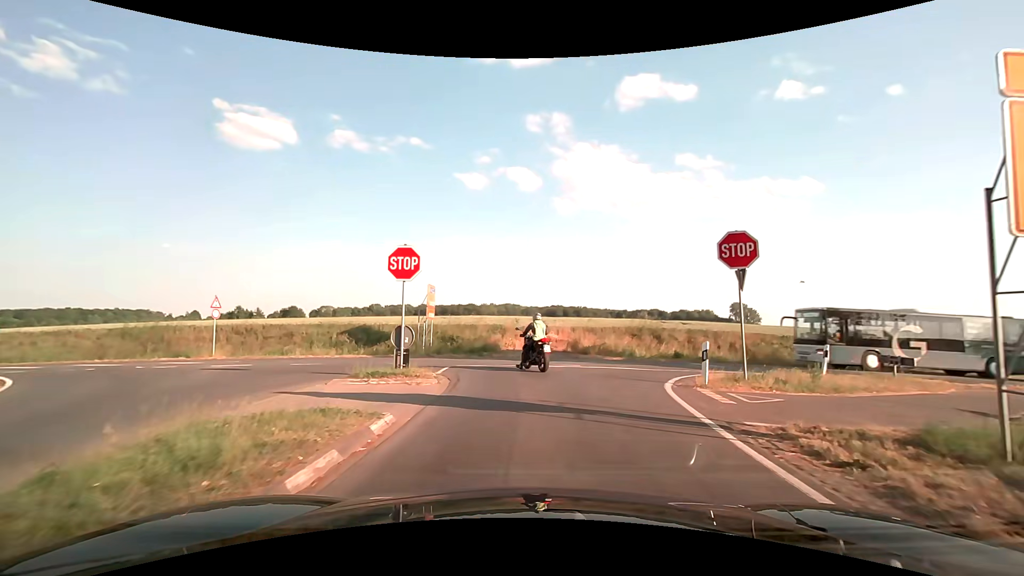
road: secondary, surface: asphalt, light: Day
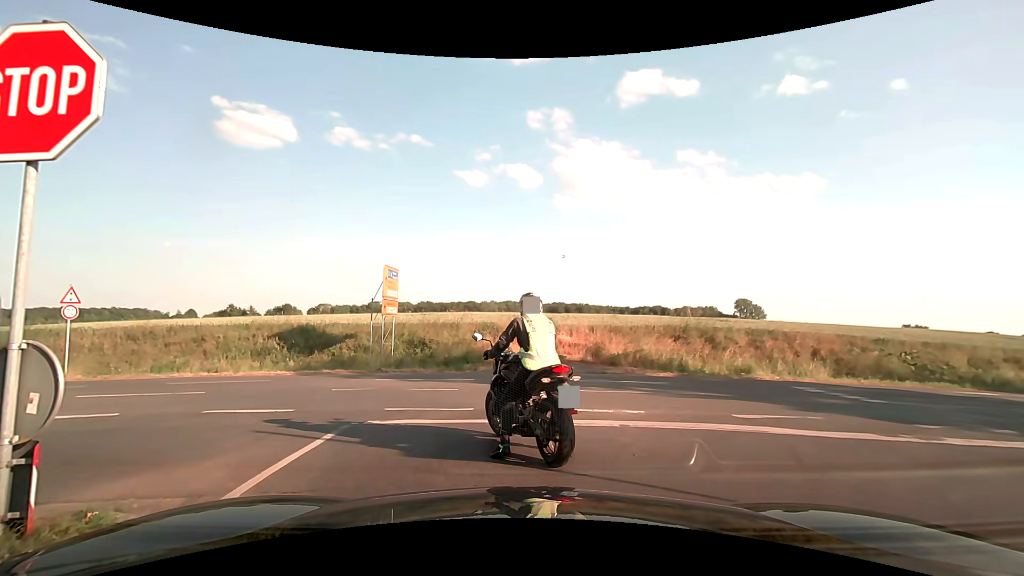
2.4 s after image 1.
(+0.1, +9.2) m; +2°
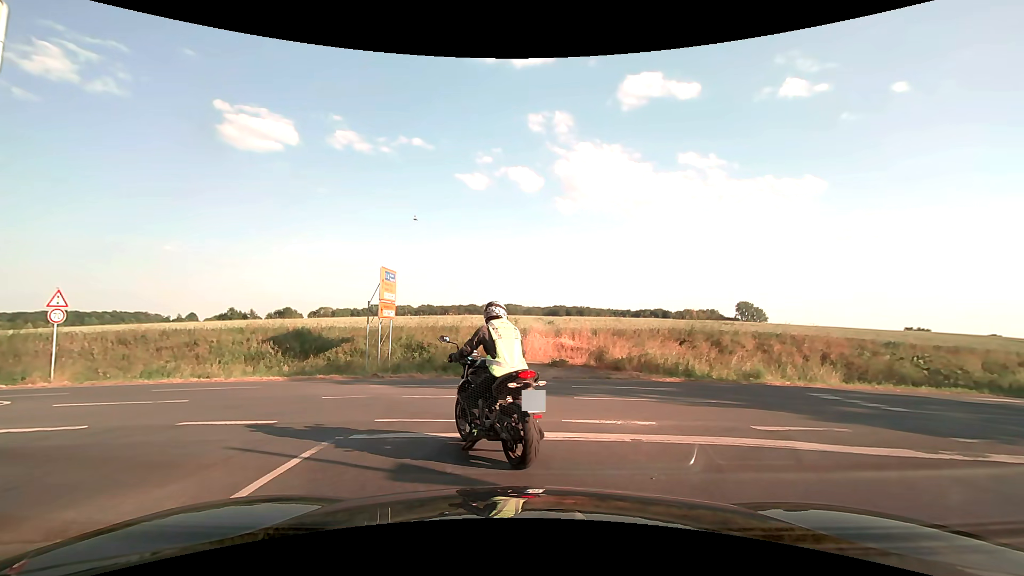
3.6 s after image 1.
(0.0, +0.6) m; 0°
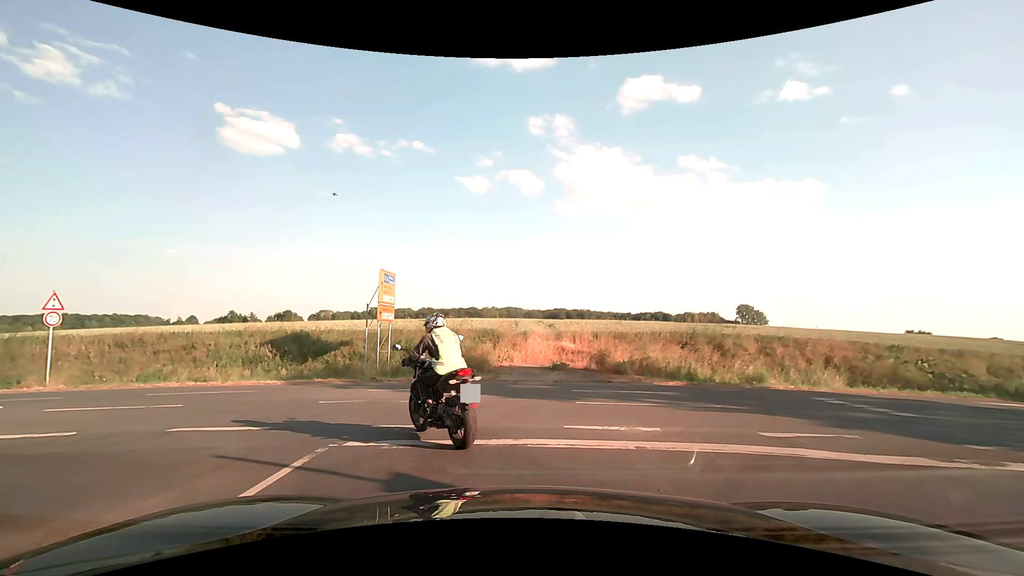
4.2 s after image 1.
(0.0, +0.2) m; 0°
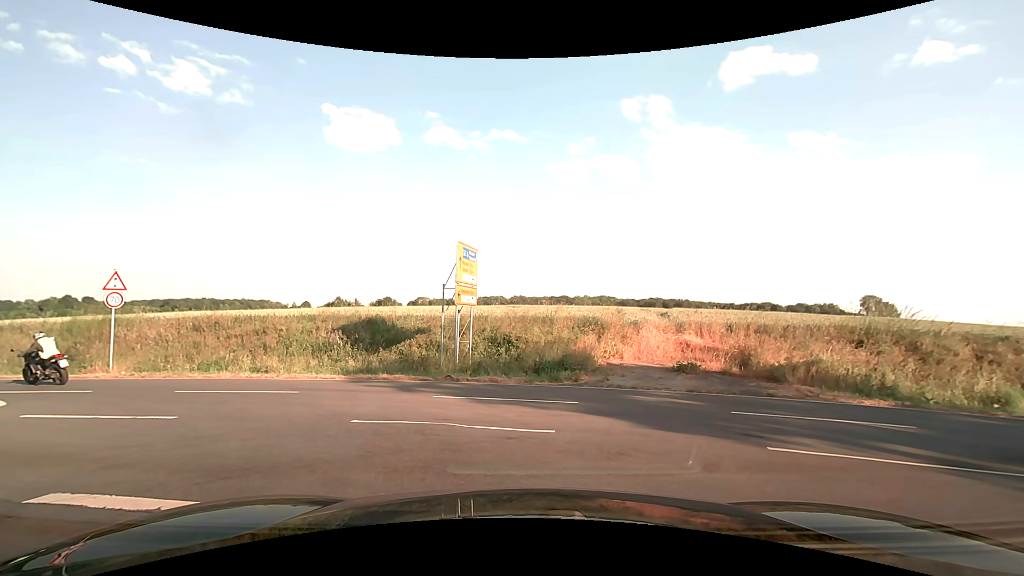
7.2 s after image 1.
(-0.4, +4.4) m; -10°
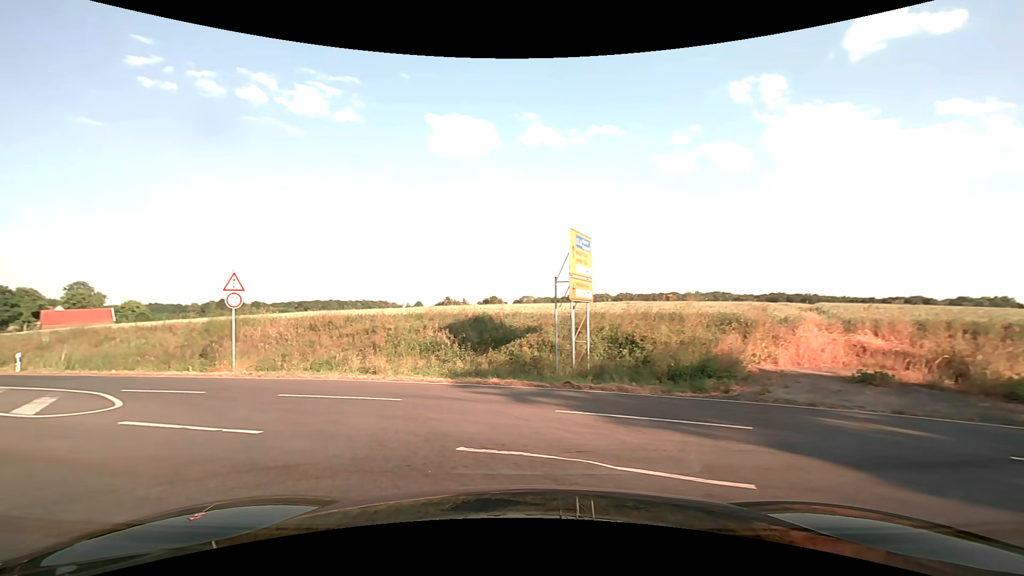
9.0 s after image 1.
(-0.2, +2.3) m; -12°
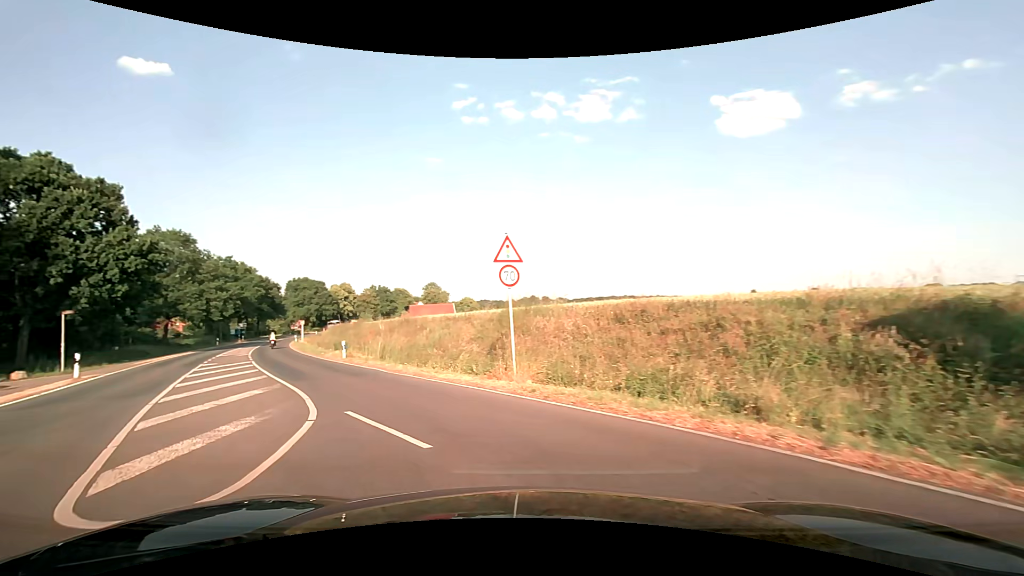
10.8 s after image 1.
(-2.7, +8.6) m; -32°
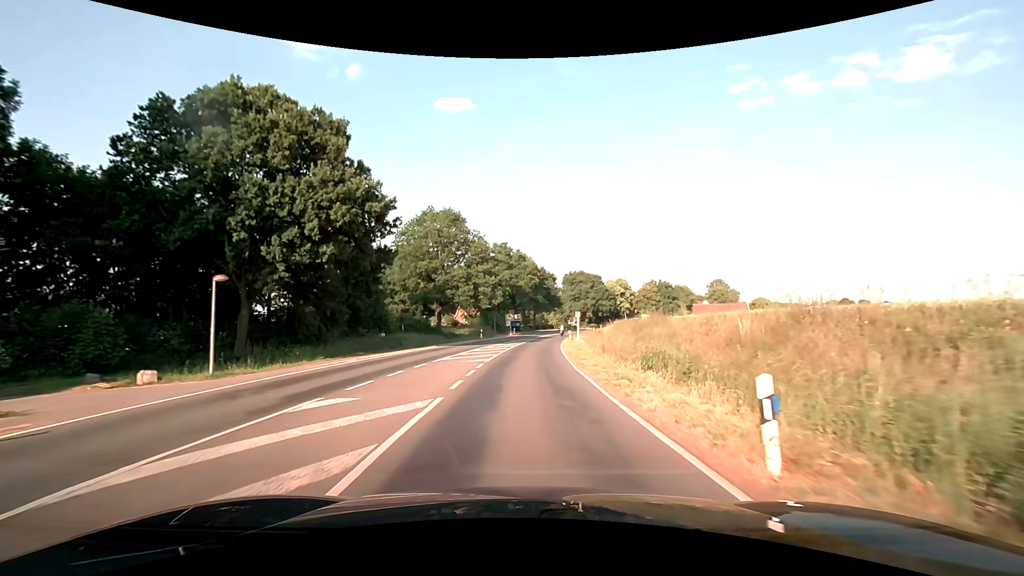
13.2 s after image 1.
(-8.3, +20.7) m; -32°
(0, +10) (0, +20) (0, +30) (+1, +40) (+1, +50) (+2, +60) (+4, +70) (+6, +80) (+8, +89) (+10, +99) m
